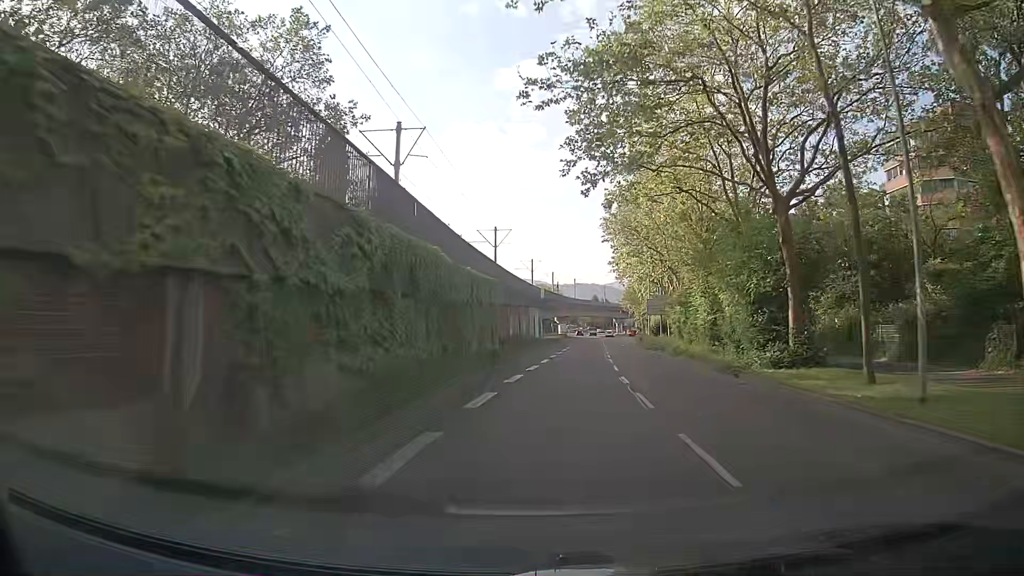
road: tertiary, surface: asphalt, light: Day
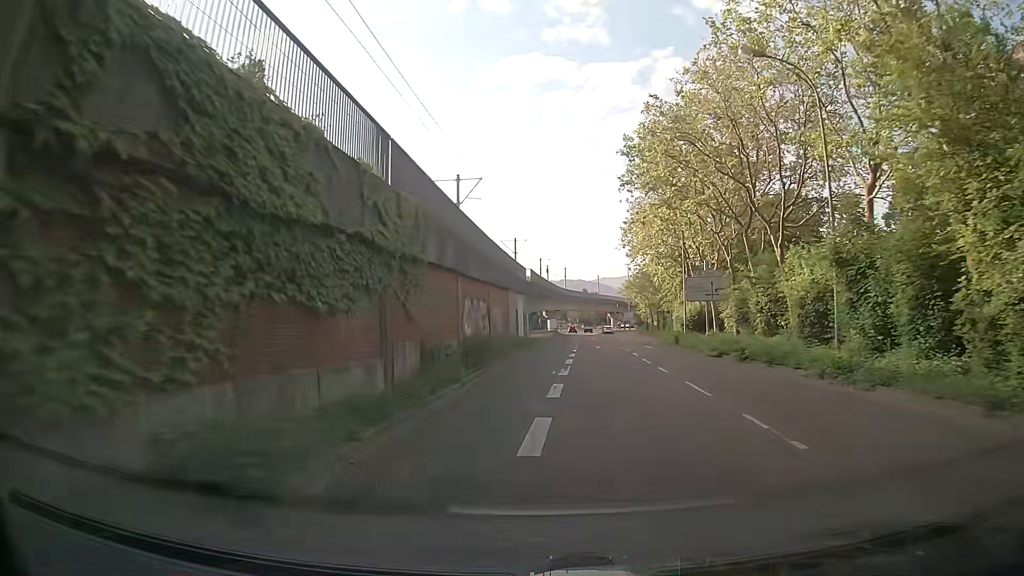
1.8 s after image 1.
(+0.1, +22.7) m; +1°
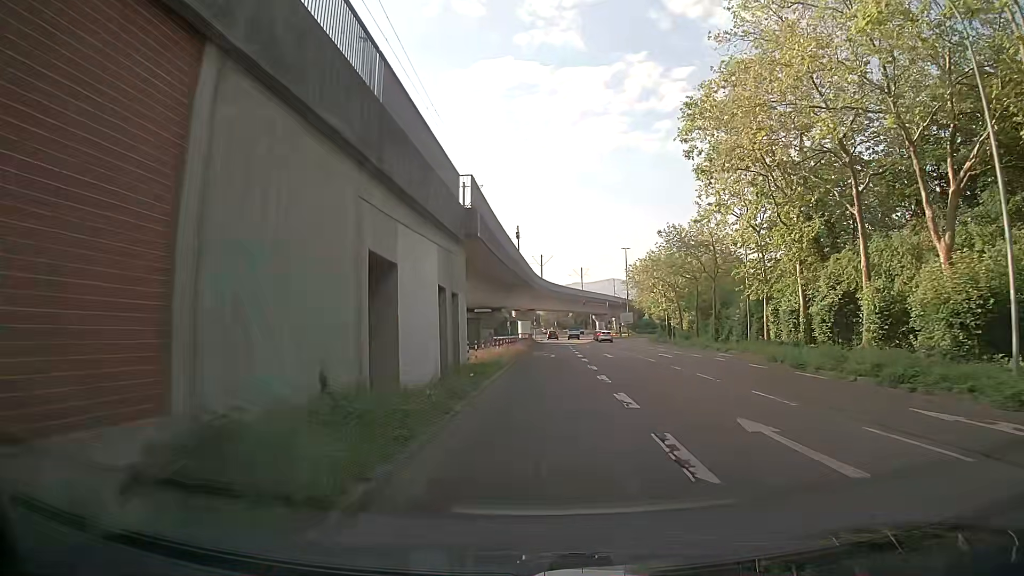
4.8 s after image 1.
(+1.0, +37.4) m; +3°
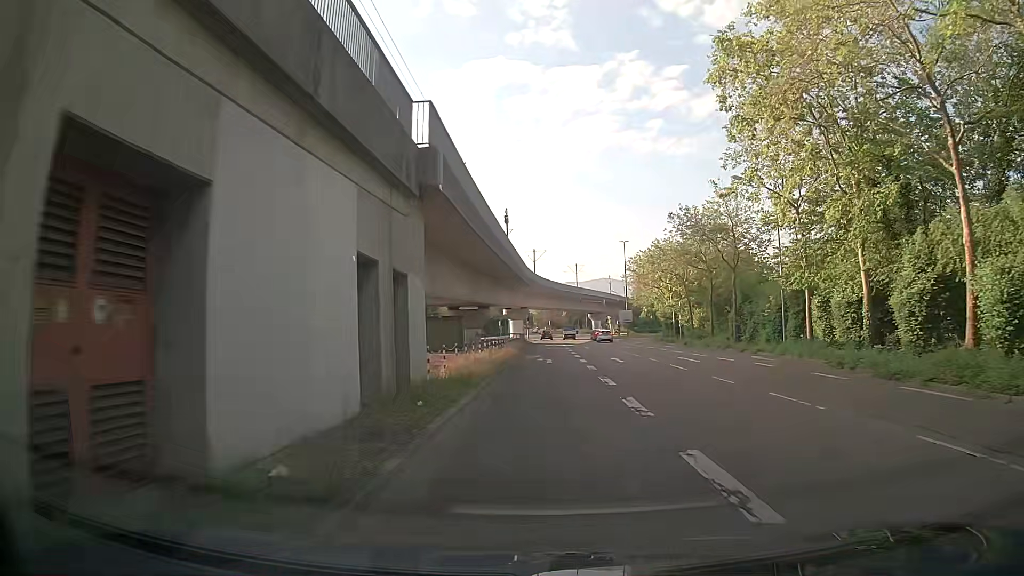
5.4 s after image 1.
(+0.1, +7.4) m; +1°
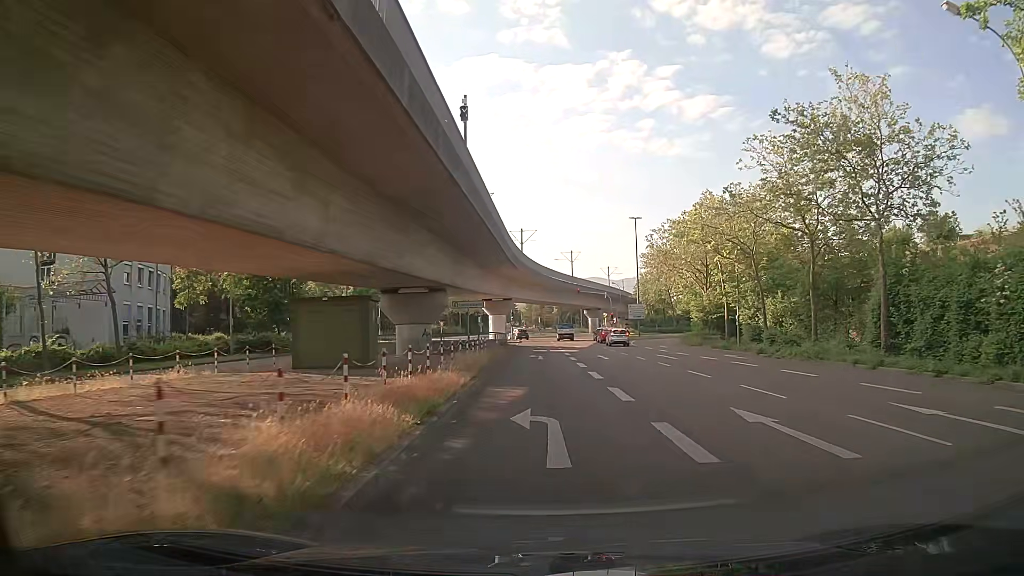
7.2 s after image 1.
(+0.1, +22.0) m; +1°
